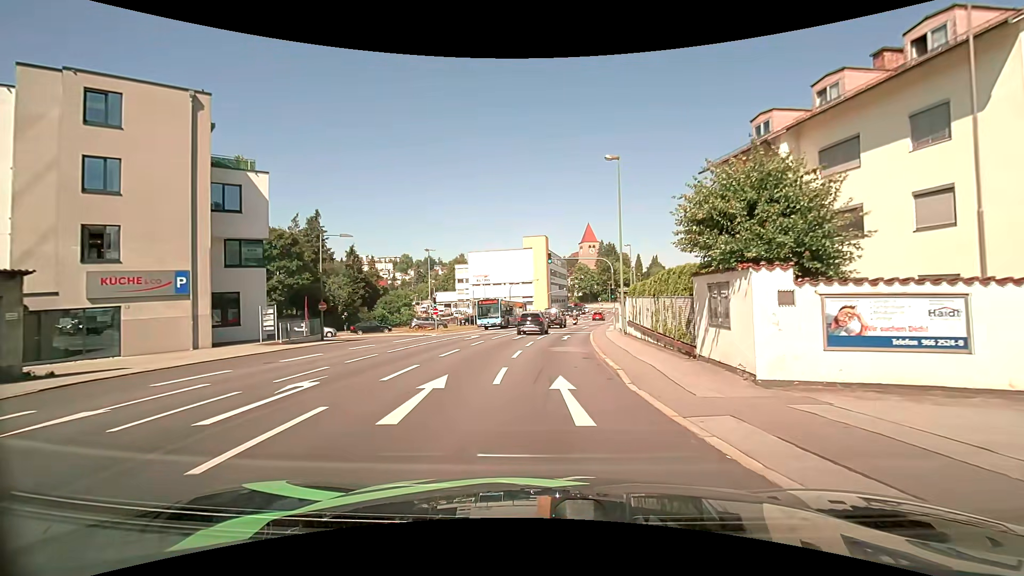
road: tertiary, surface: asphalt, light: Day
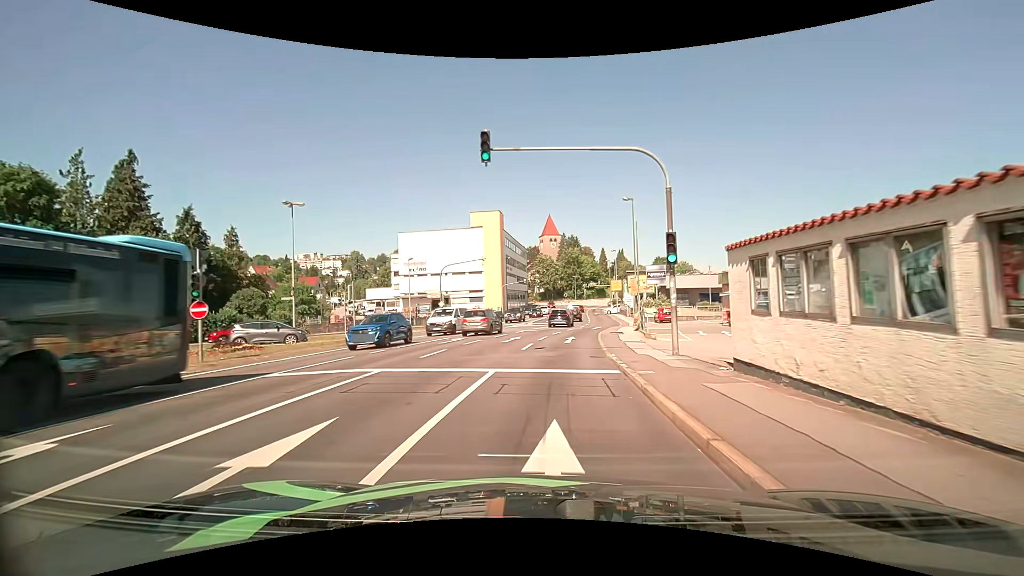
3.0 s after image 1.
(+1.0, +26.5) m; +5°
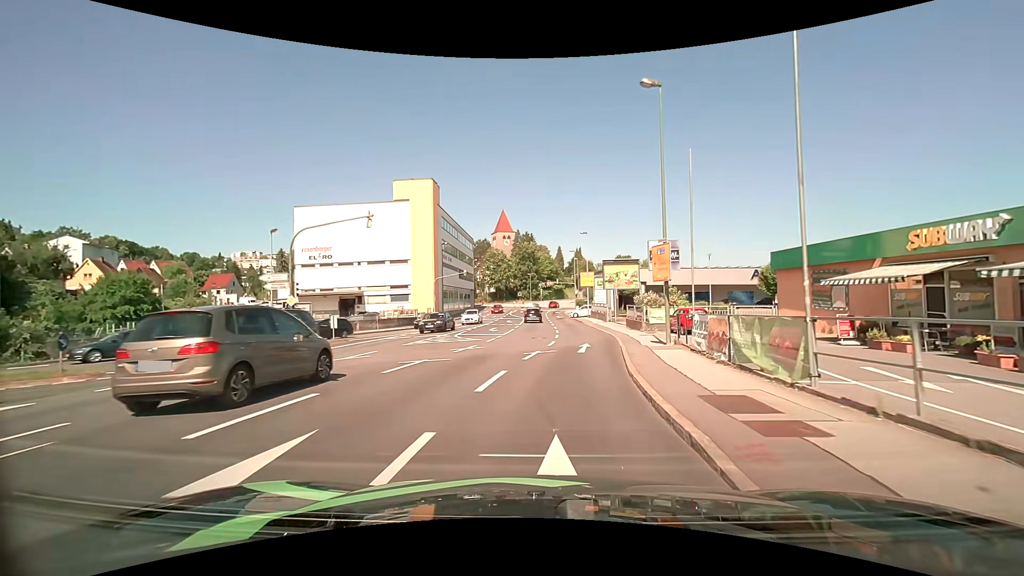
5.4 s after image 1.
(+0.7, +21.2) m; +4°
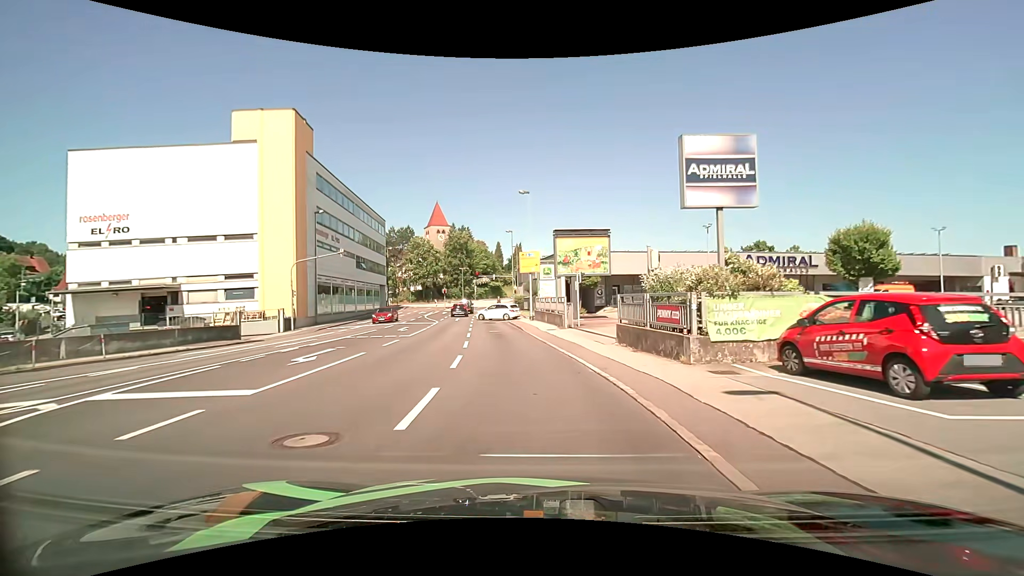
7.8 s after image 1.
(+1.8, +20.7) m; +7°
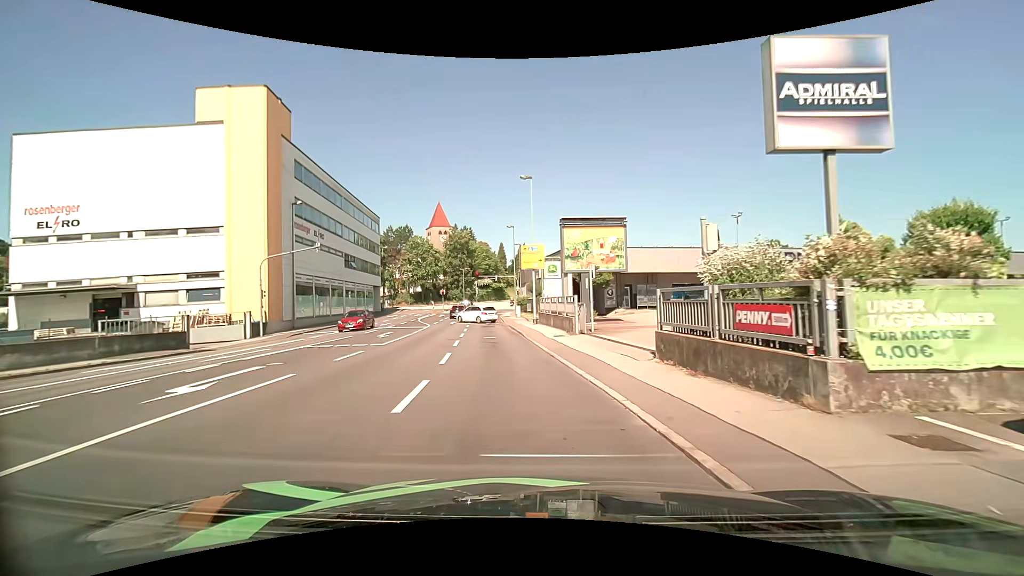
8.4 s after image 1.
(0.0, +5.0) m; 0°
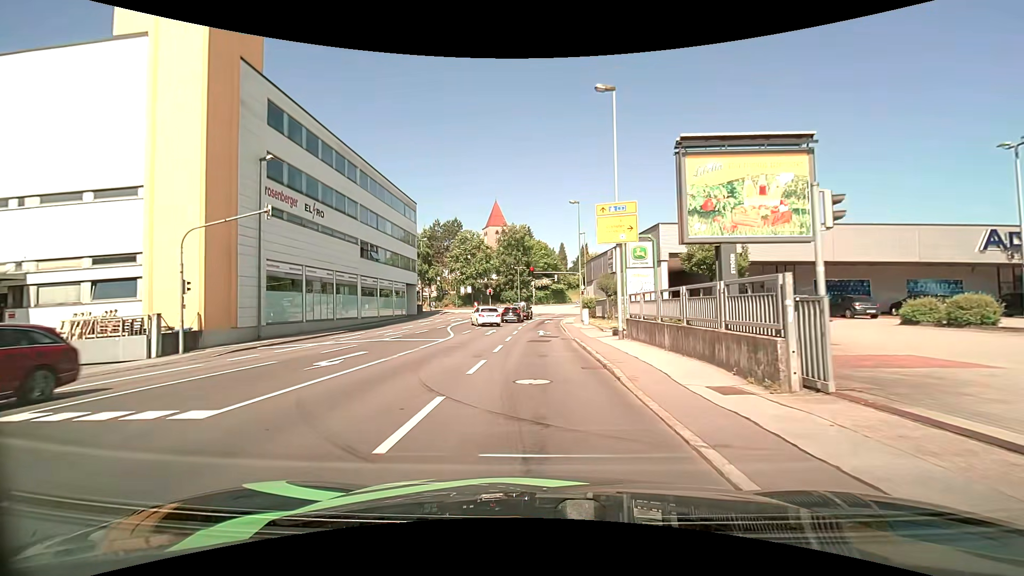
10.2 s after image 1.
(-0.9, +14.0) m; -8°
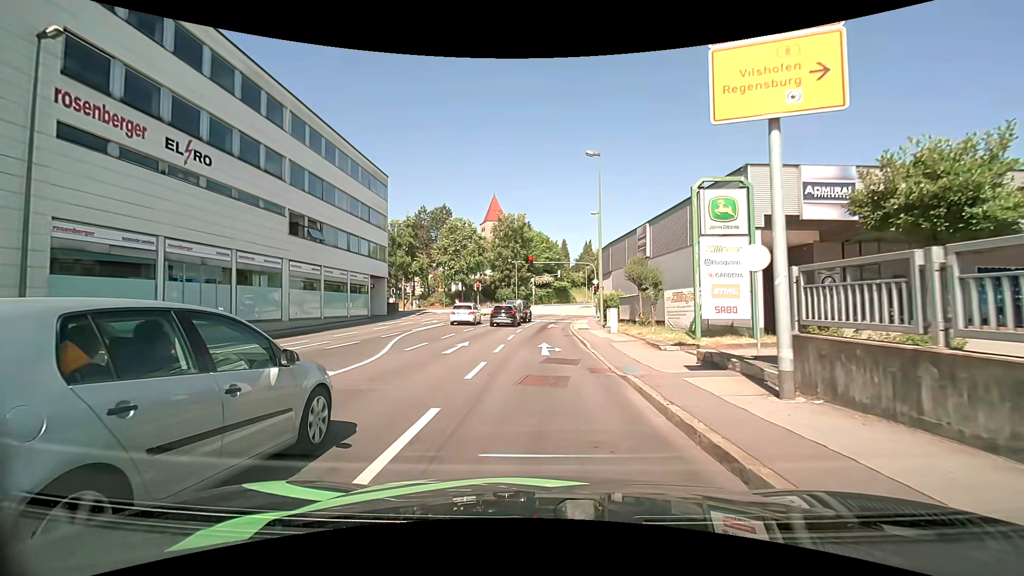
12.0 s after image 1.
(0.0, +12.9) m; 0°
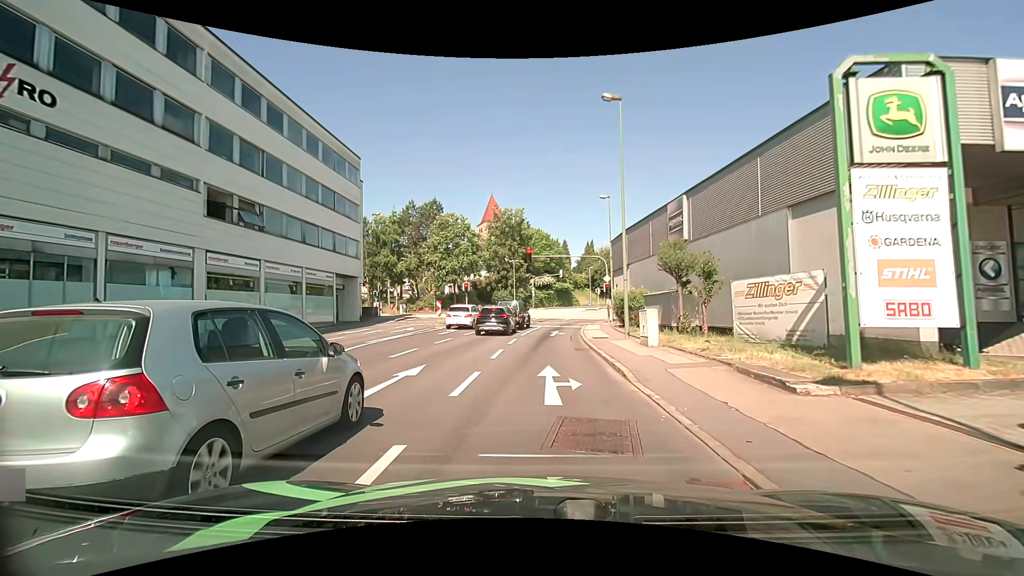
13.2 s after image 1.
(0.0, +7.9) m; 0°
(0, +10) (0, +20) (0, +30) (+1, +40) (+4, +49) (+12, +55) (+22, +56) (+32, +56) (+42, +57) (+52, +57) m
